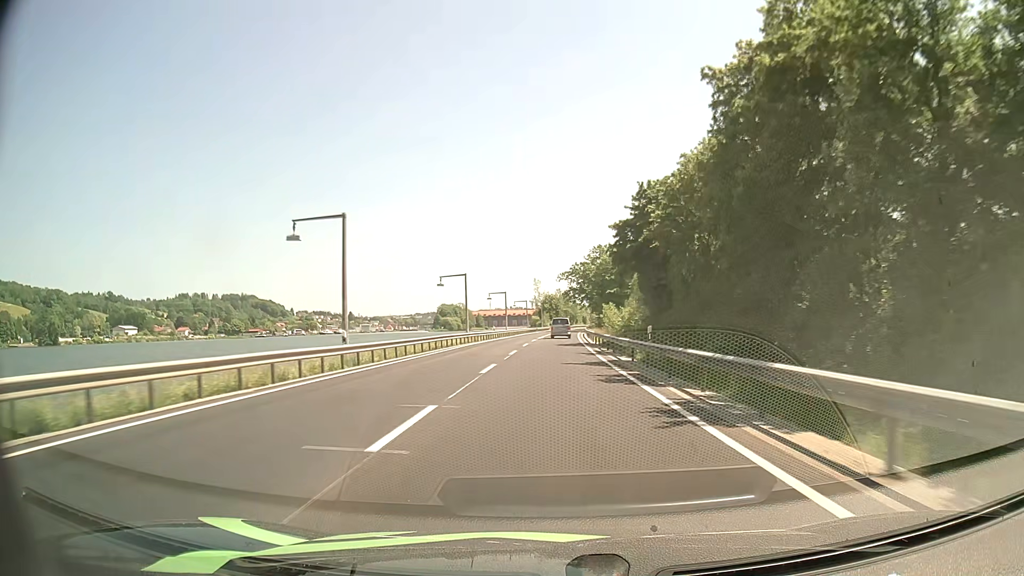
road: primary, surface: asphalt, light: Day
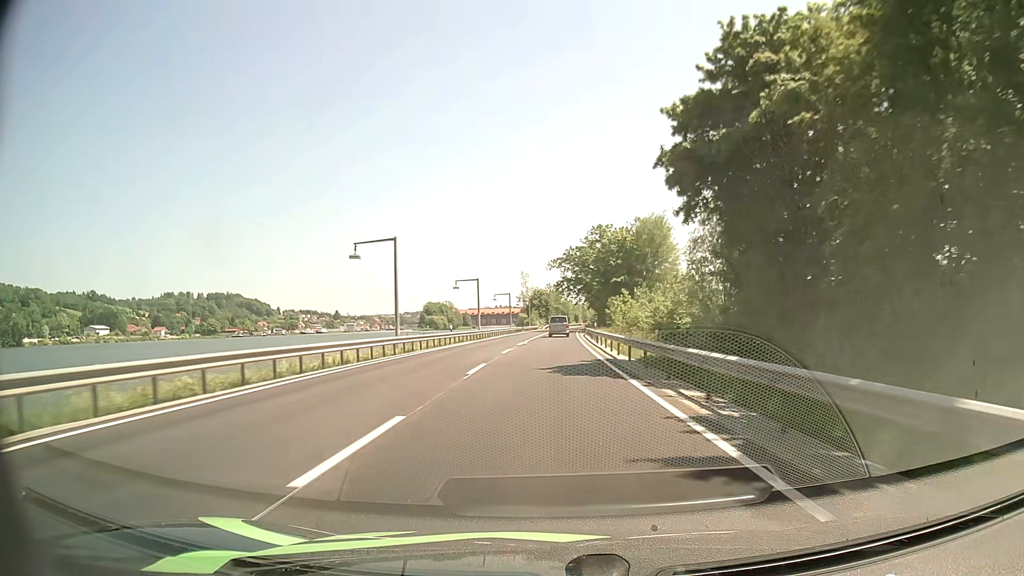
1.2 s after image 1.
(+0.1, +25.7) m; +1°
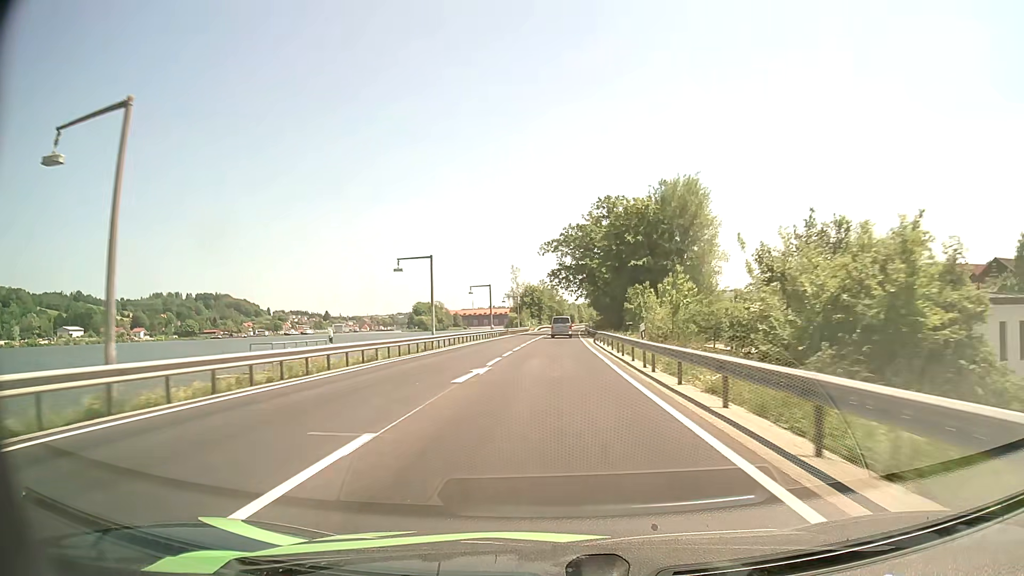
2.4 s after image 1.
(+0.2, +25.6) m; +1°
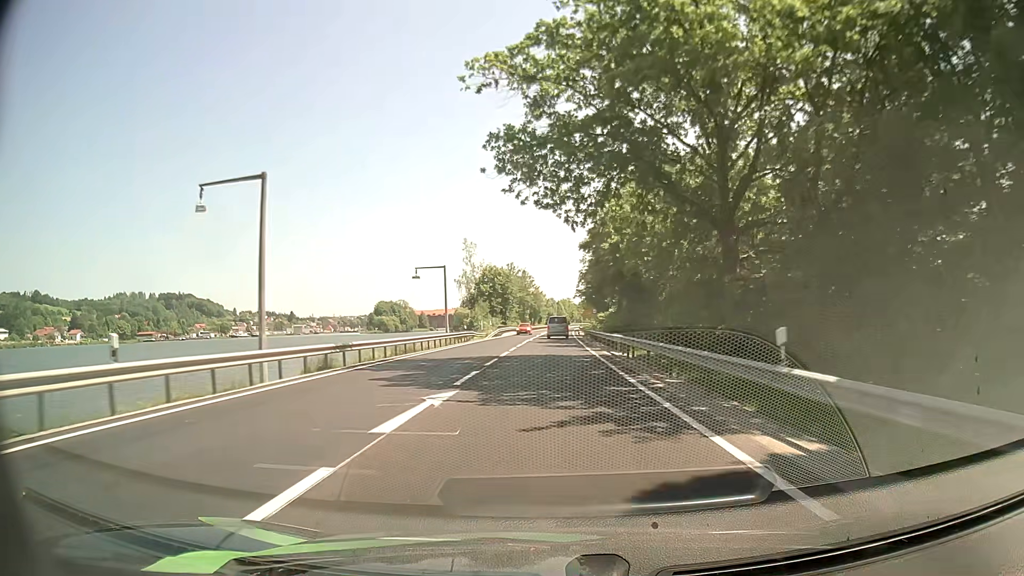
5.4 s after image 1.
(+0.9, +61.7) m; +2°
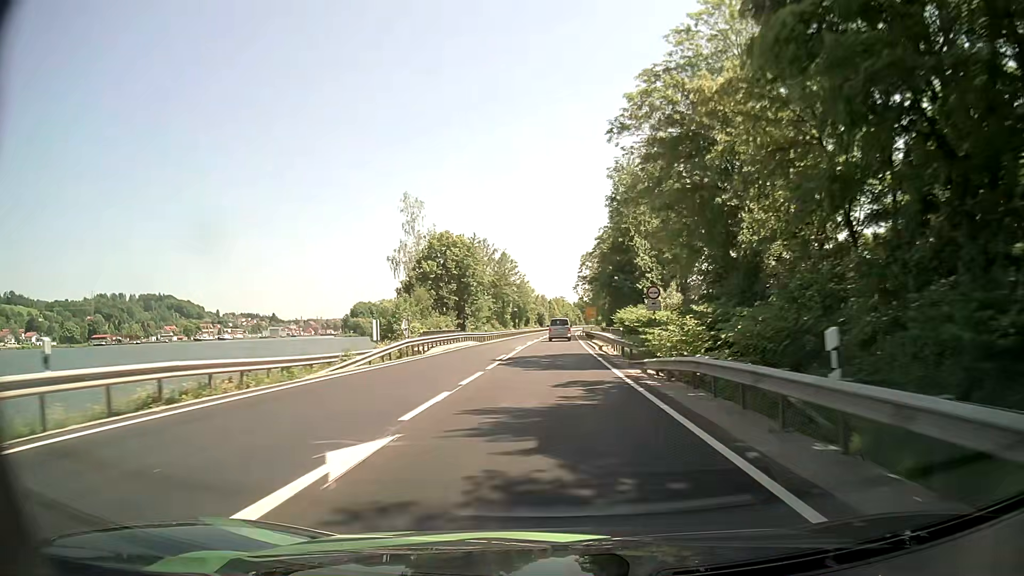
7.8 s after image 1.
(+0.5, +48.0) m; +1°
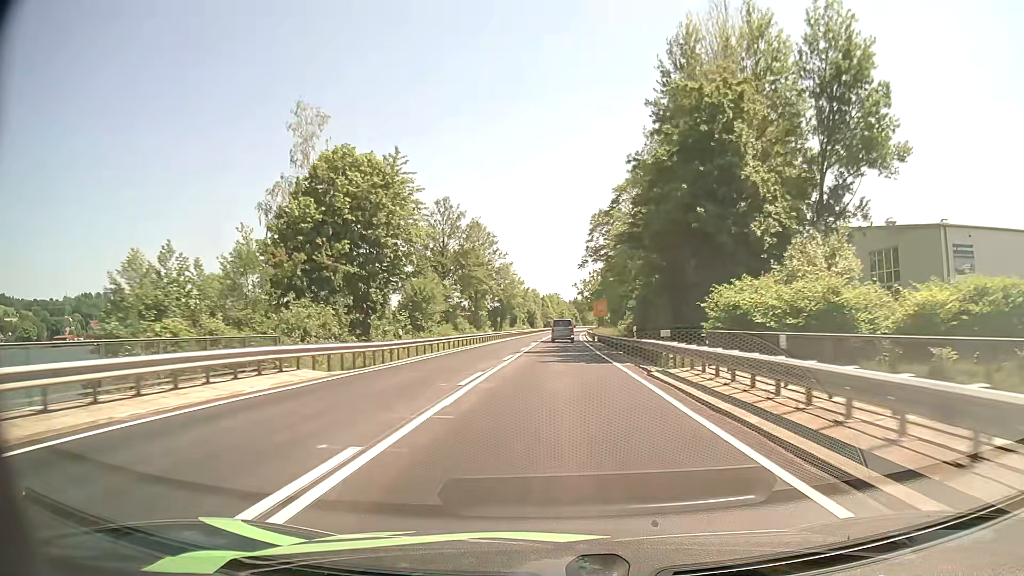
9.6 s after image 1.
(+0.2, +36.4) m; +1°
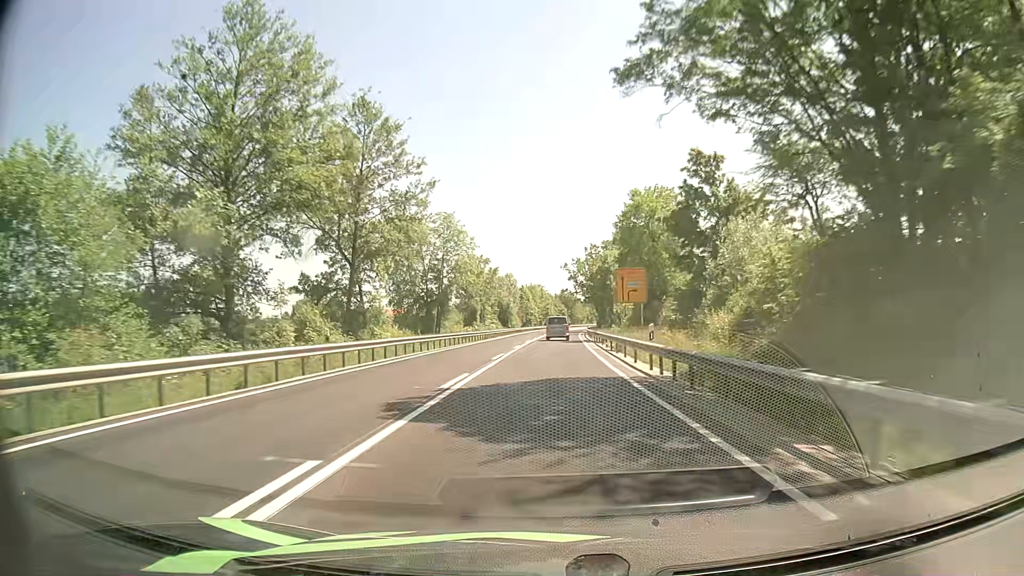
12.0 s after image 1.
(+1.1, +48.8) m; +2°
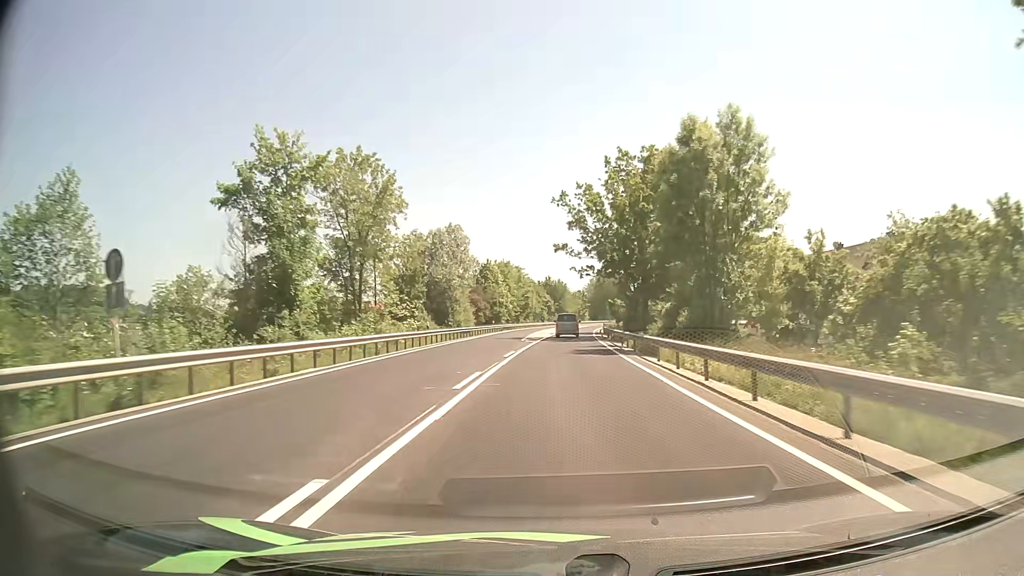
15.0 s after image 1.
(+0.3, +60.8) m; +1°
(0, +10) (0, +20) (+1, +30) (+1, +40) (+1, +50) (+2, +60) (+2, +70) (+3, +80) (+4, +90) (+5, +100) m
